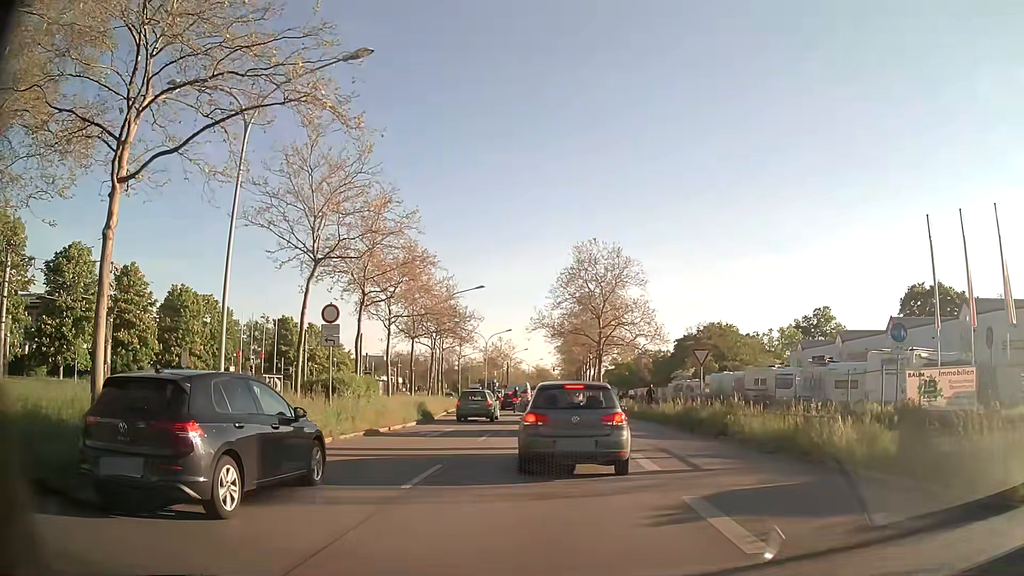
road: primary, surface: asphalt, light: Day
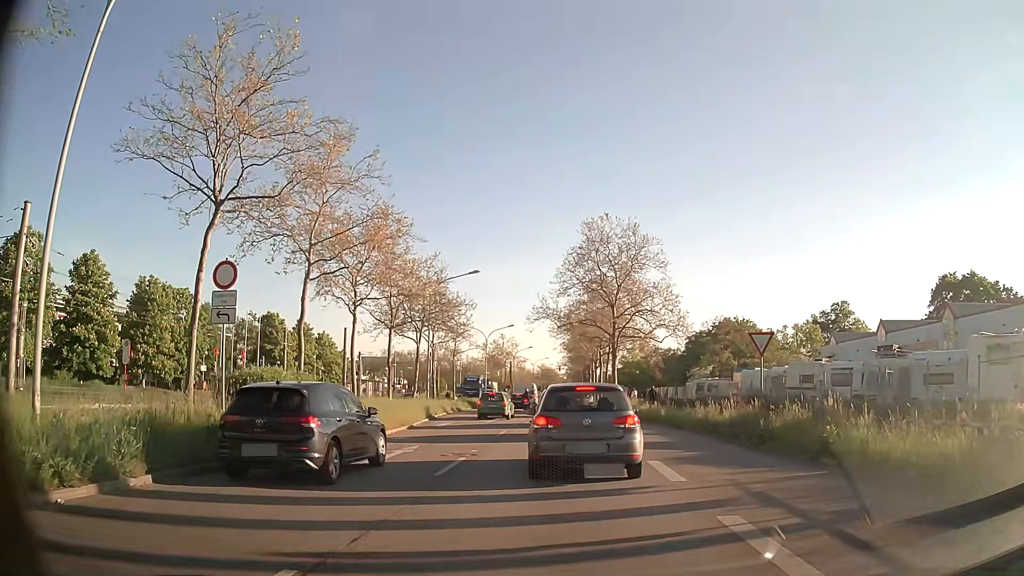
(0.0, +7.1) m; +1°
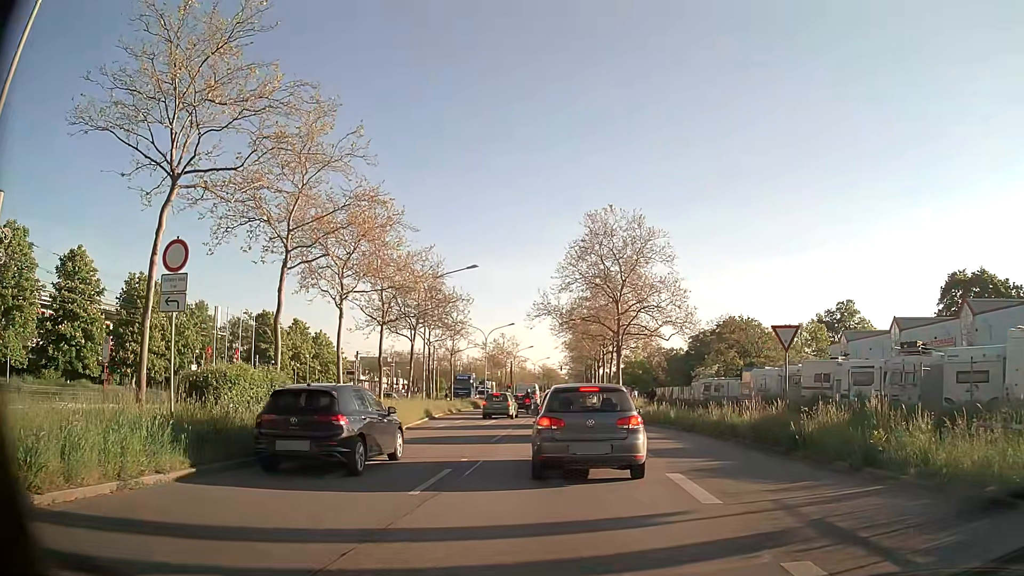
(0.0, +2.1) m; -2°
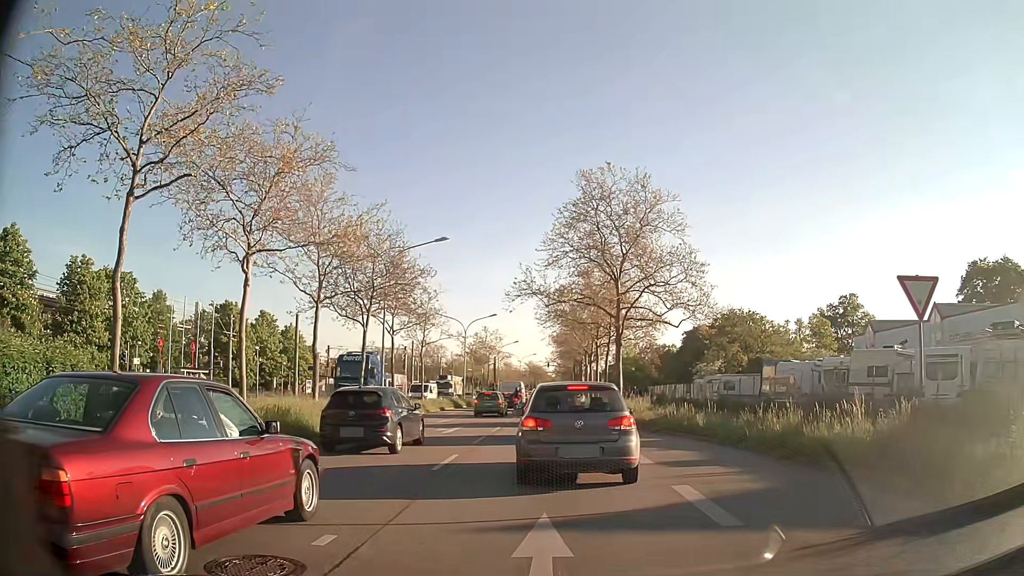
(+0.2, +7.6) m; +3°
